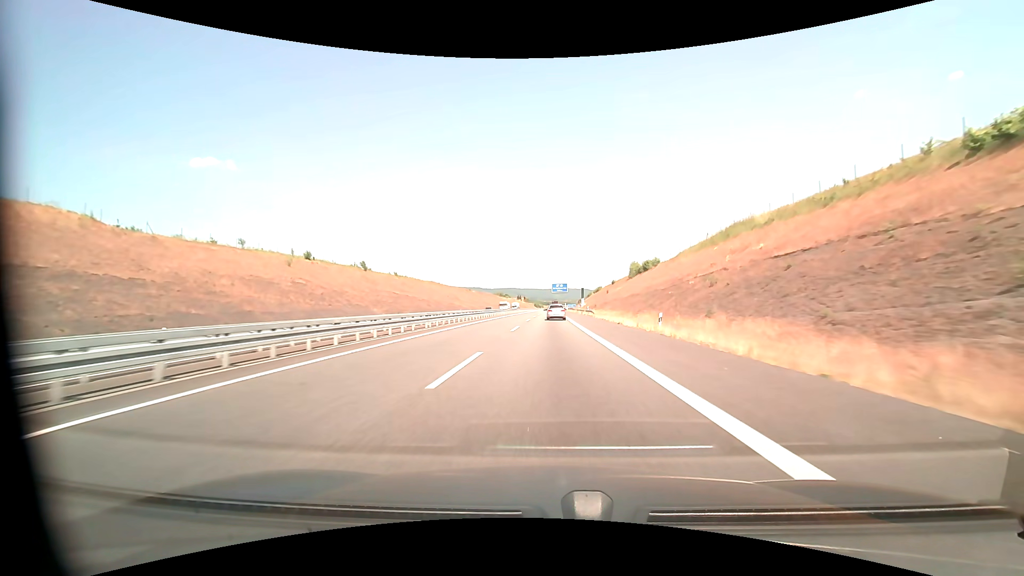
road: motorway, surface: asphalt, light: Day
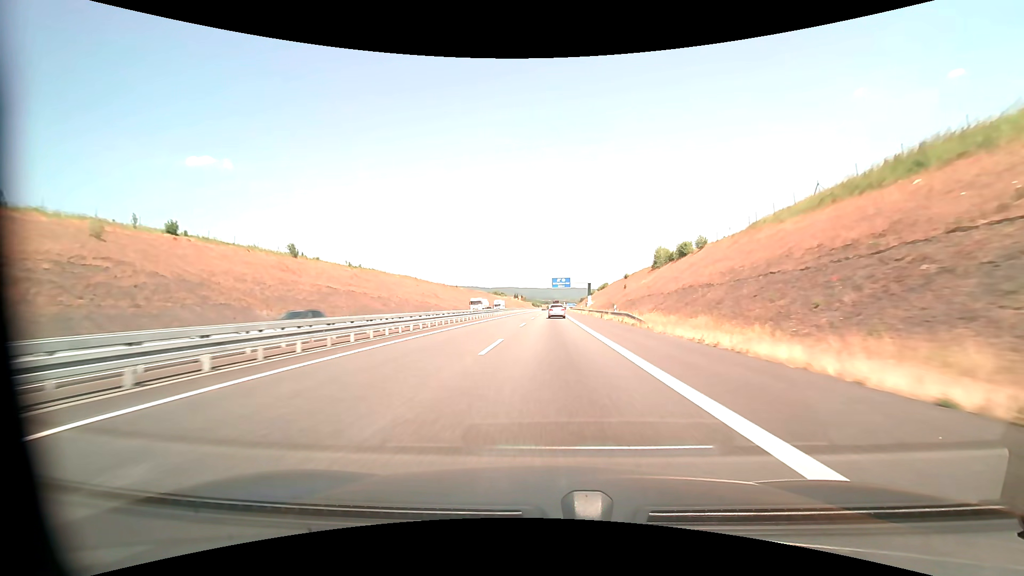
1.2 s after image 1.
(0.0, +30.8) m; 0°
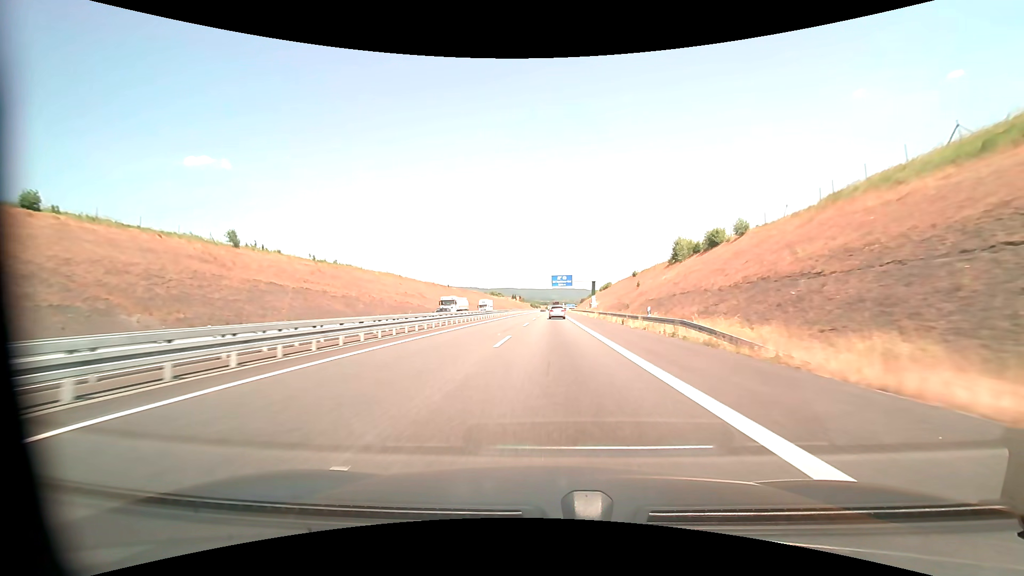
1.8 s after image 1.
(0.0, +15.2) m; 0°
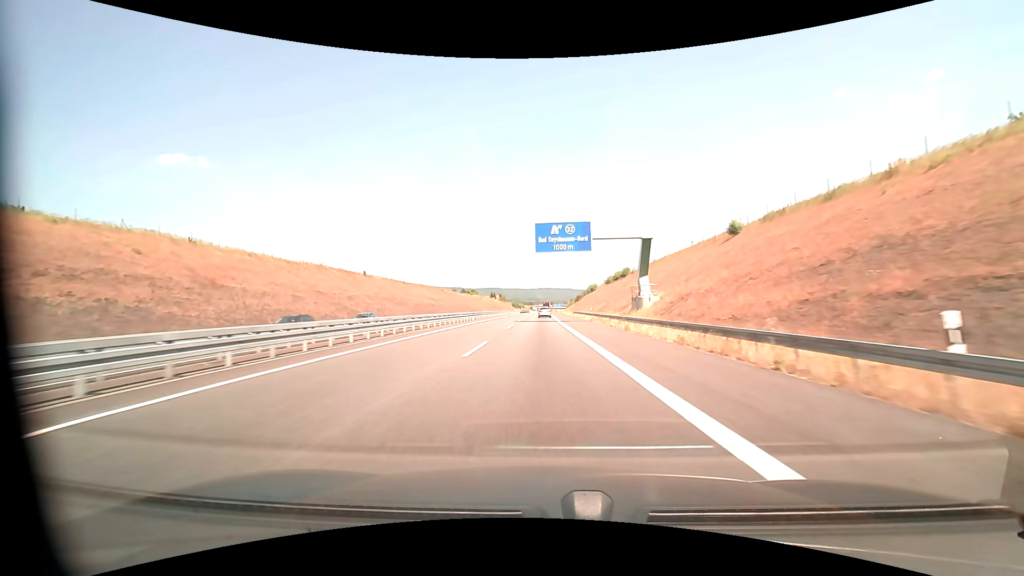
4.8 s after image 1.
(+1.0, +75.4) m; +2°
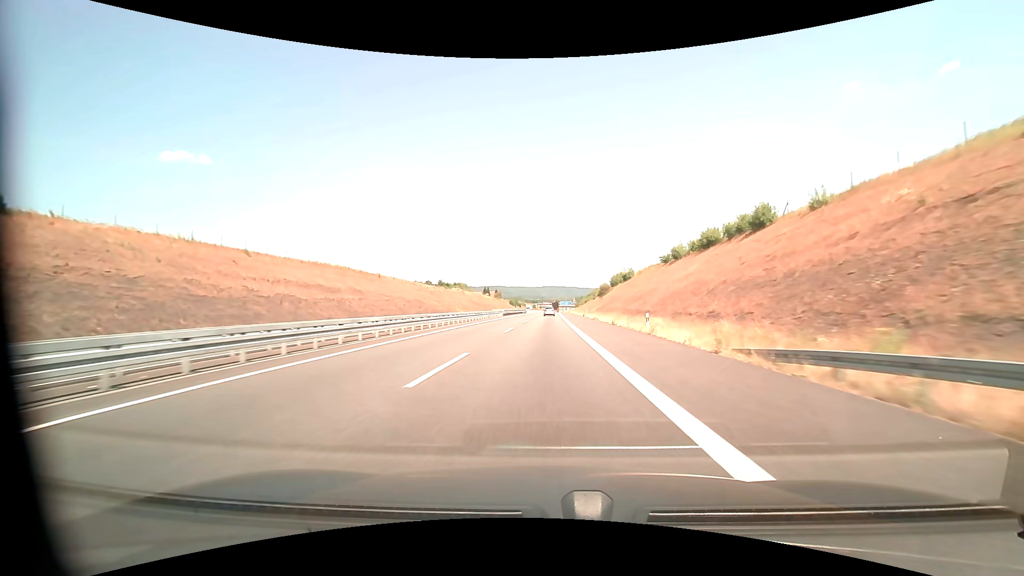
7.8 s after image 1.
(-0.5, +77.9) m; -1°
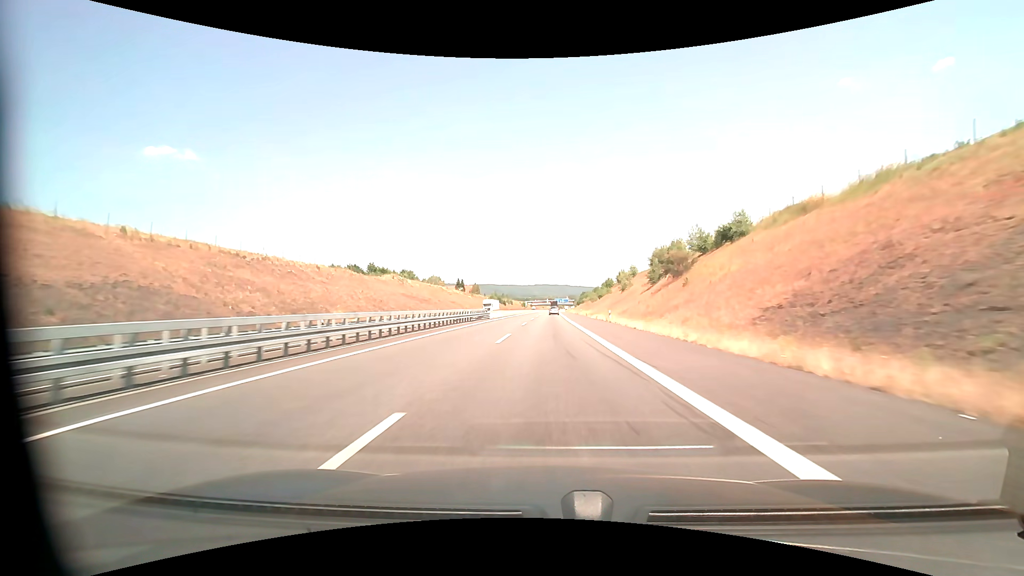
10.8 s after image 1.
(+0.5, +80.9) m; +1°
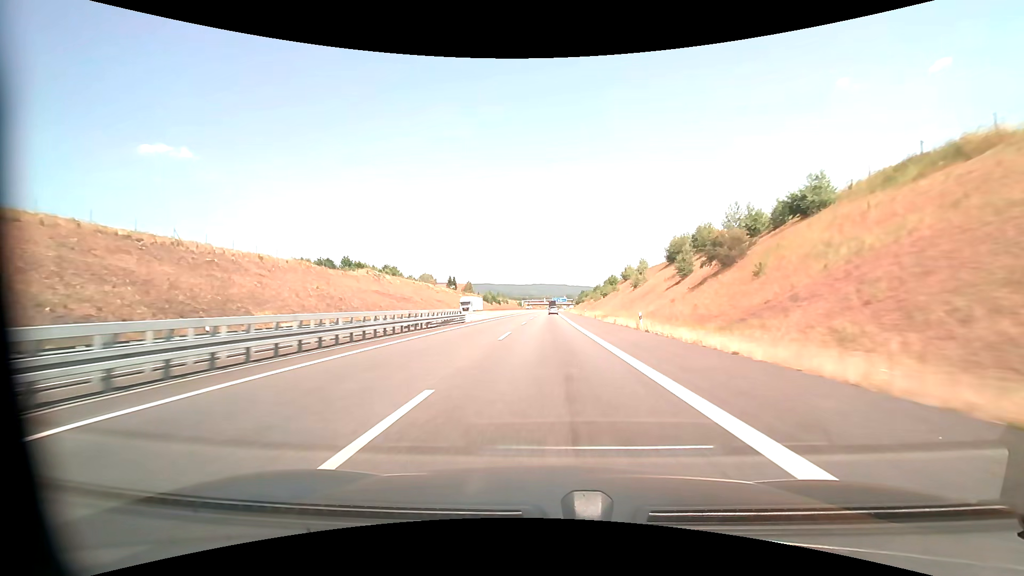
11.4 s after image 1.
(0.0, +16.5) m; 0°
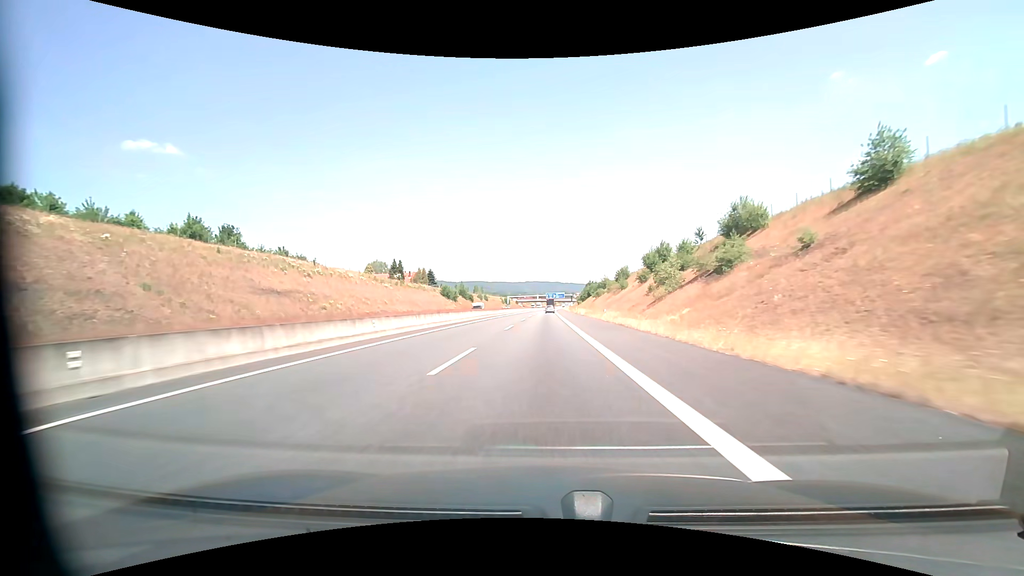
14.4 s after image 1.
(+0.8, +82.9) m; +1°
(0, +10) (0, +20) (0, +30) (0, +40) (0, +50) (0, +60) (0, +70) (0, +80) (0, +90) (0, +100) m
